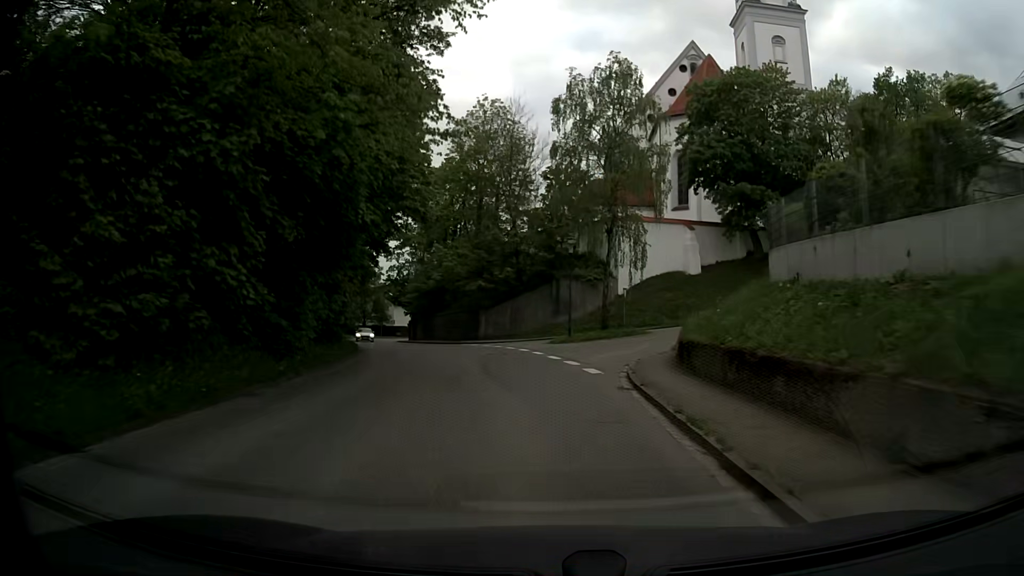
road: tertiary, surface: asphalt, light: Day
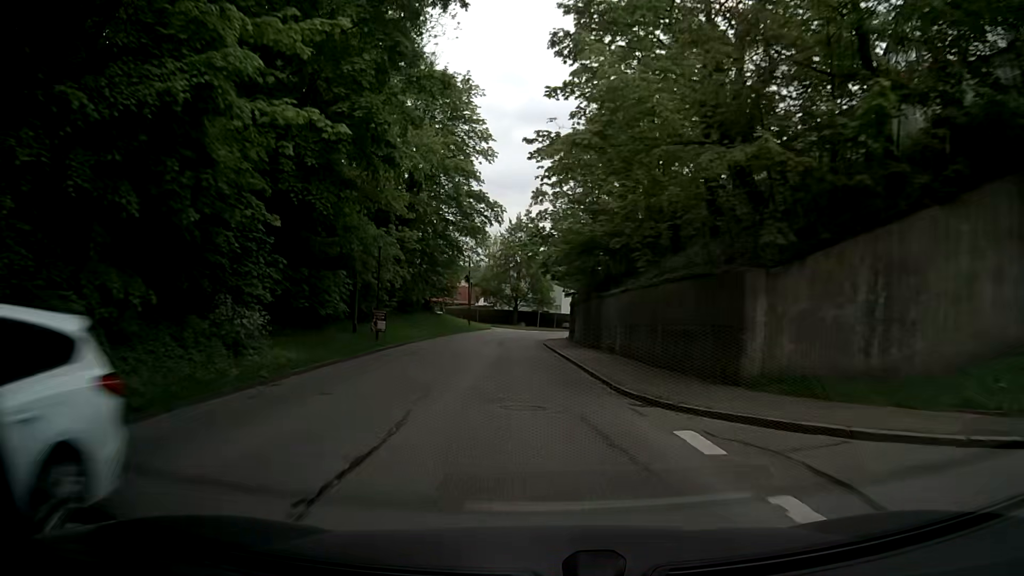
(-3.9, +35.1) m; -16°
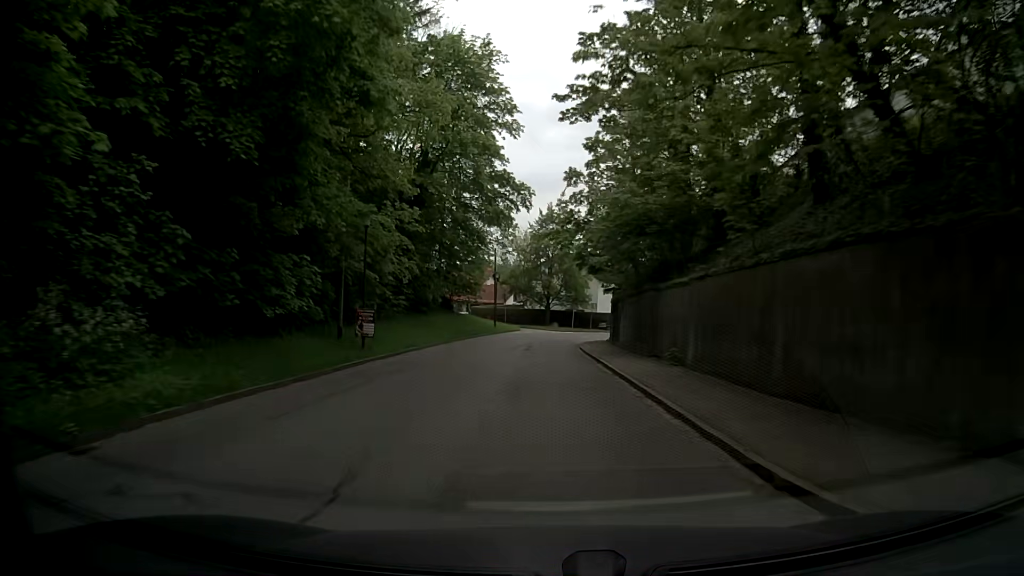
(-0.2, +7.0) m; -3°
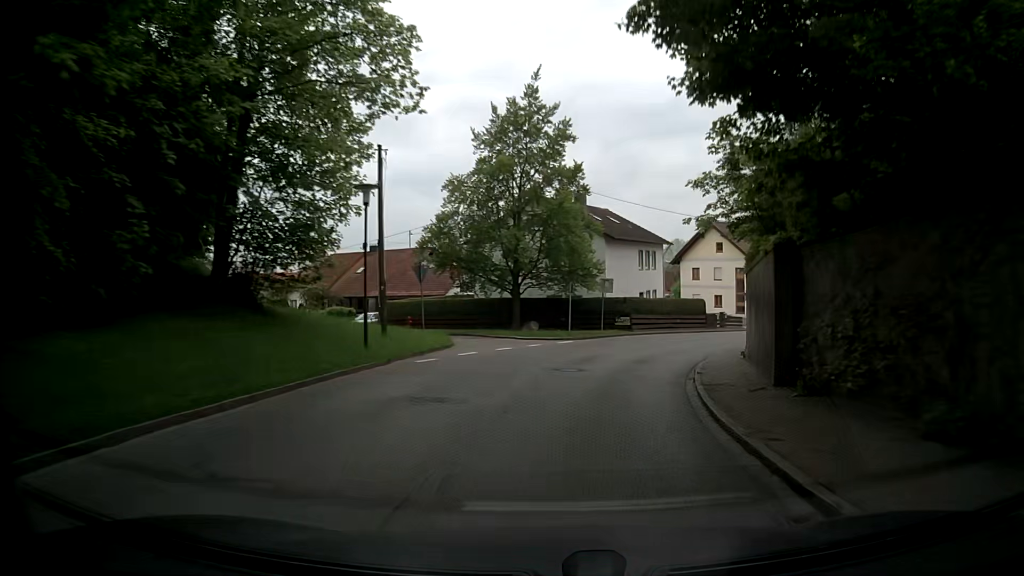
(-0.3, +35.0) m; +3°
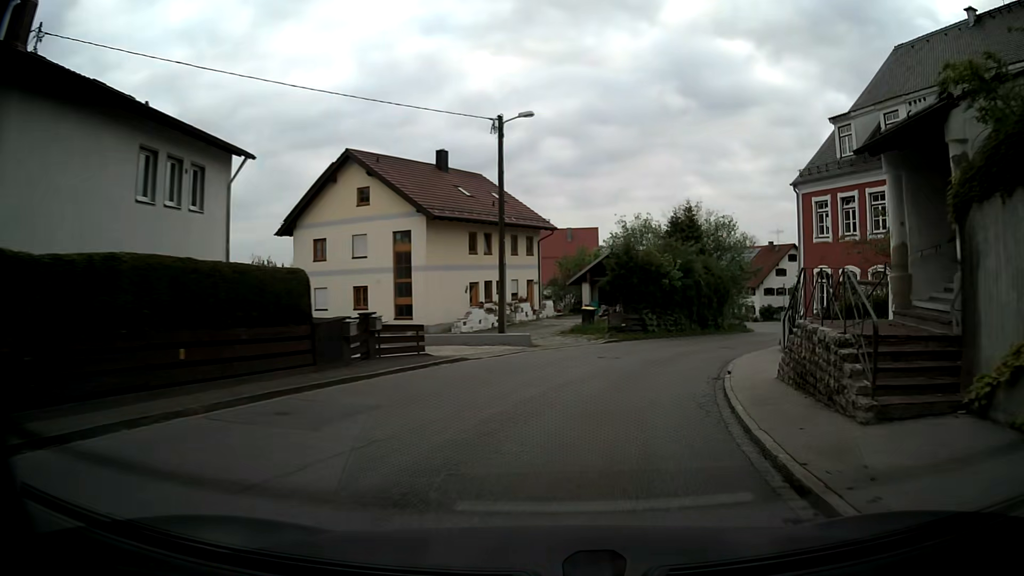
(+6.9, +31.7) m; +28°
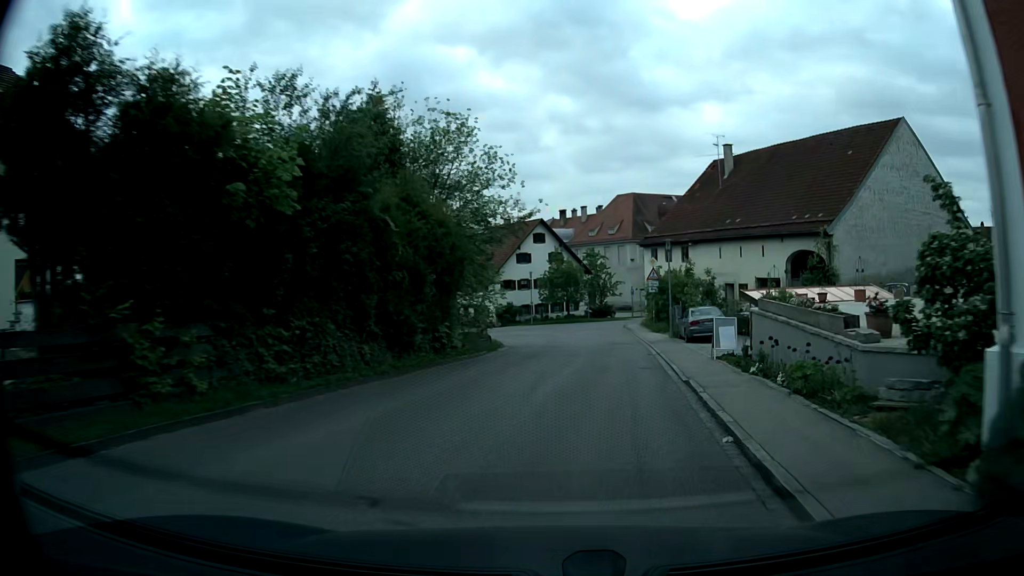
(+6.1, +25.9) m; +24°
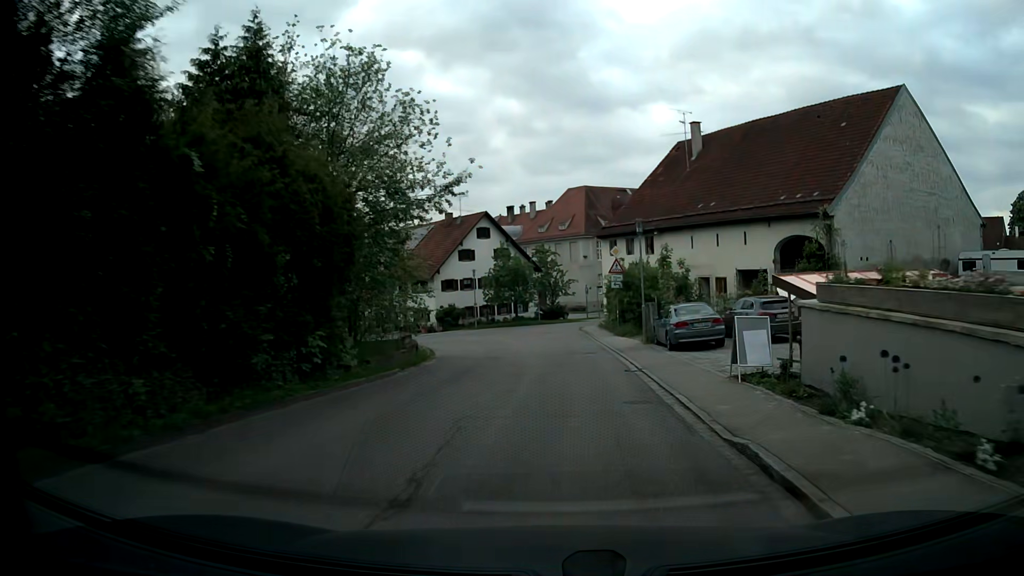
(+0.3, +6.6) m; +4°
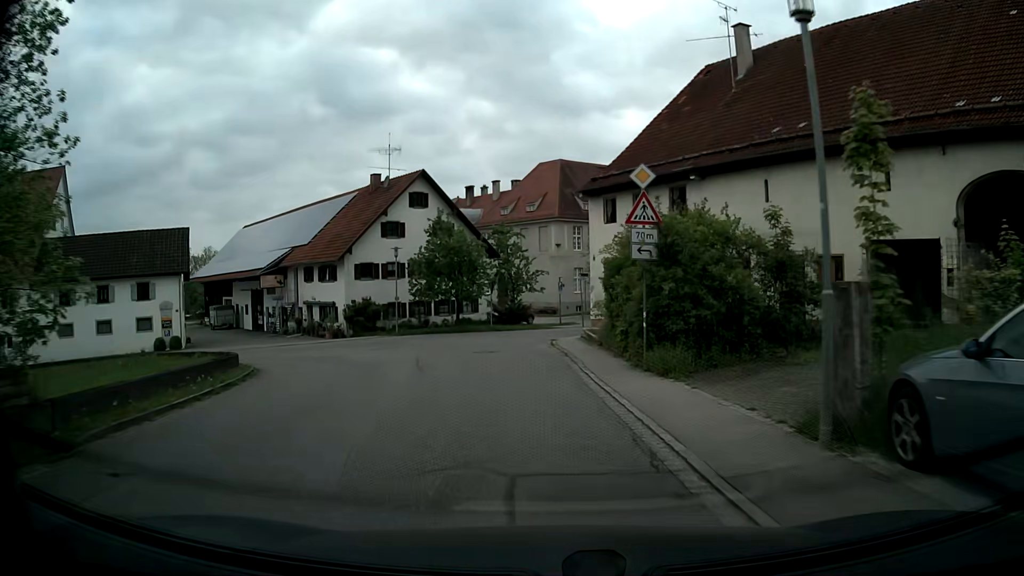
(+0.8, +18.7) m; +4°
(0, +10) (-1, +20) (-5, +29) (-14, +34) (-23, +33) (-33, +29) (-42, +25) (-52, +25) (-59, +31) (-64, +40) m
